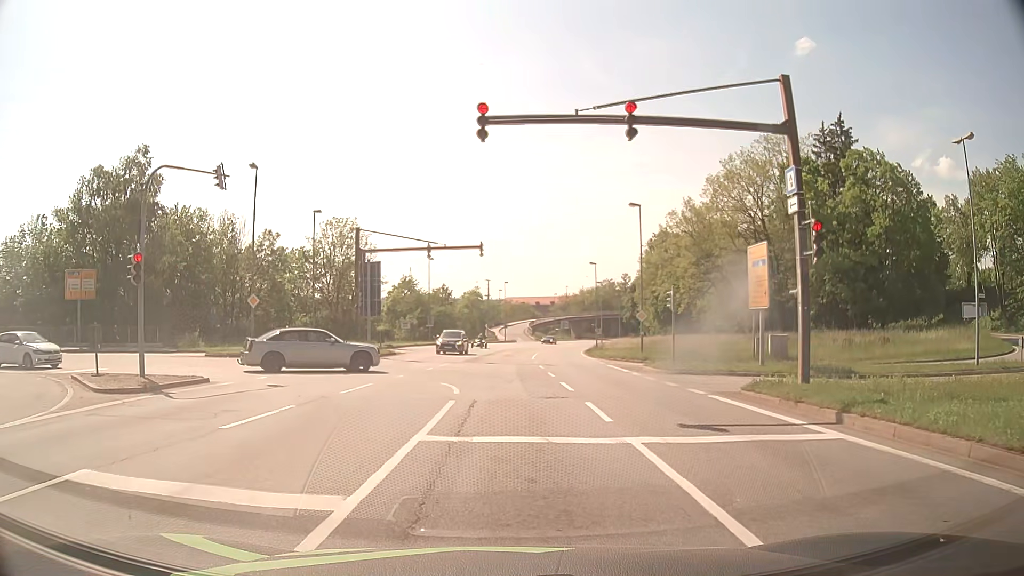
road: primary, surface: asphalt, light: Day
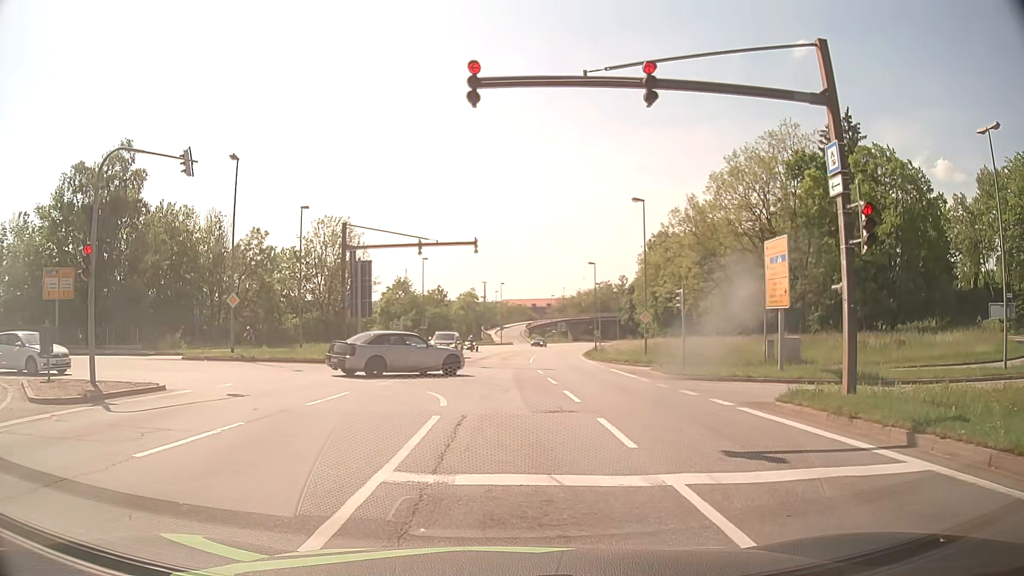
(0.0, +2.2) m; 0°
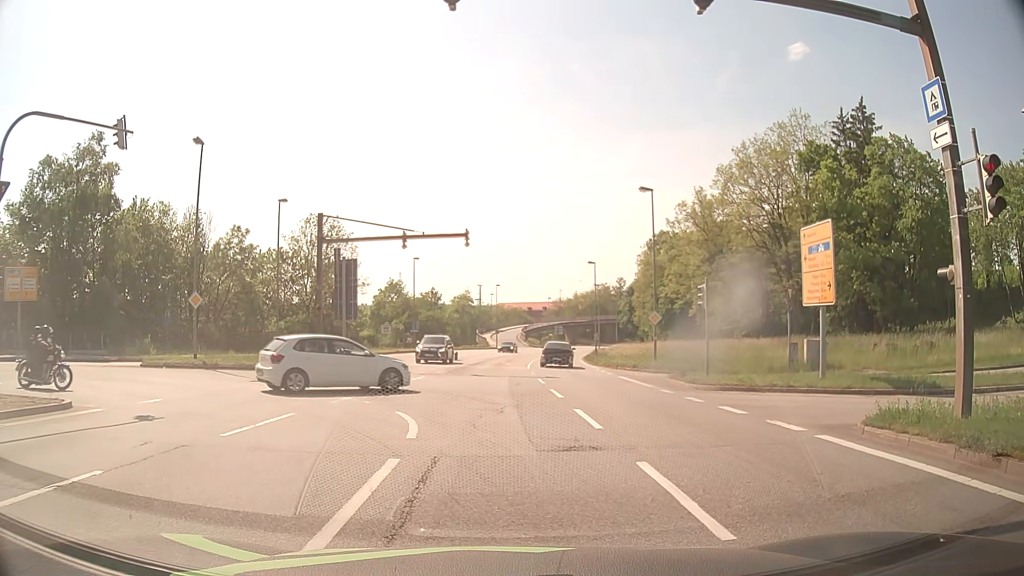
(+0.1, +3.6) m; -1°
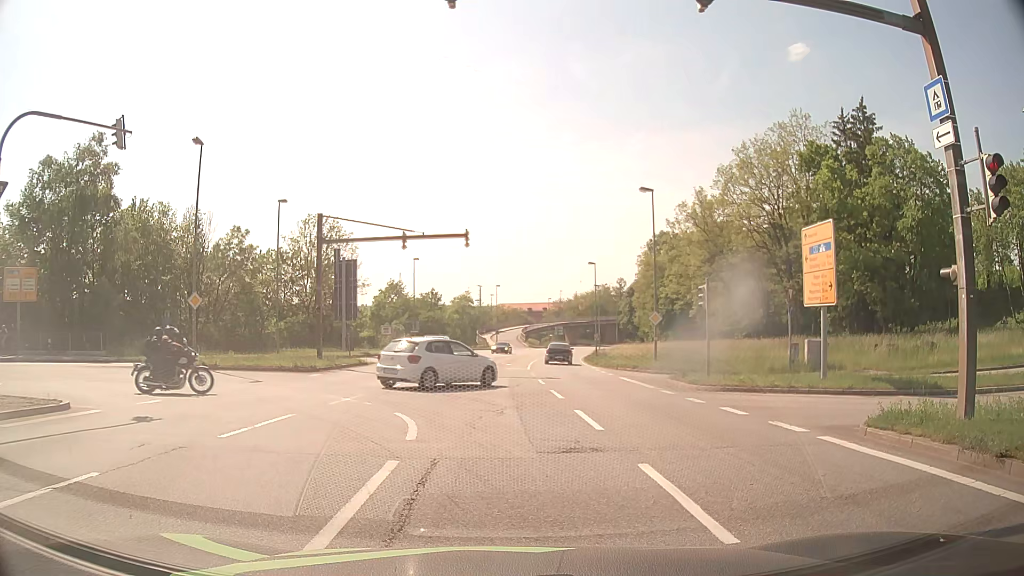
(0.0, +0.1) m; 0°
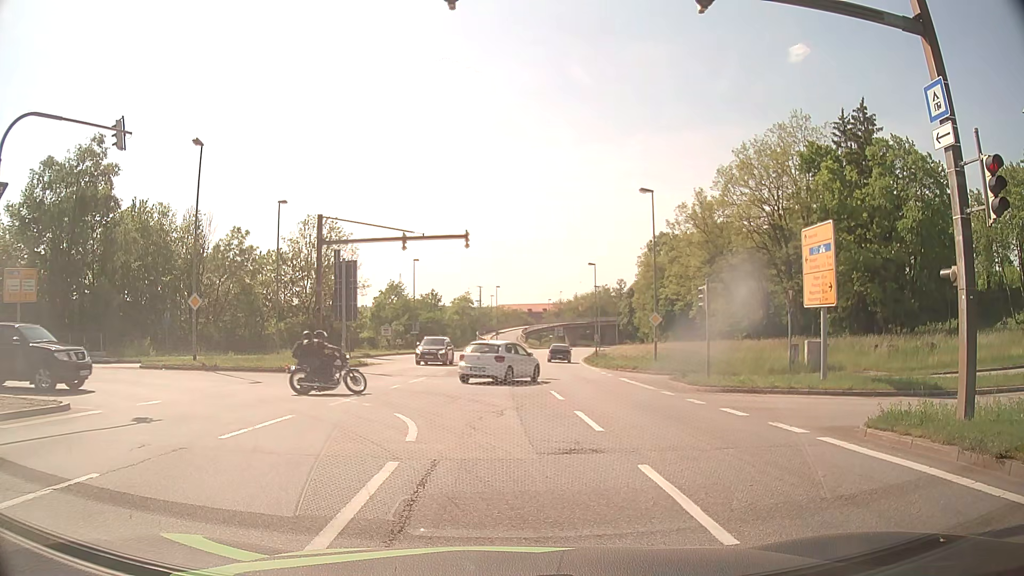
(0.0, 0.0) m; 0°
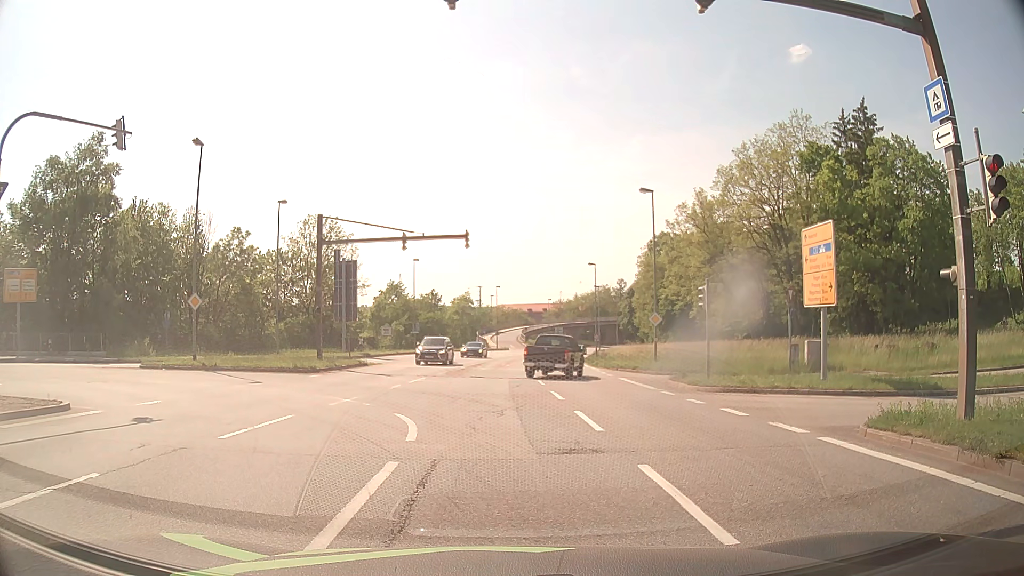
(0.0, 0.0) m; 0°
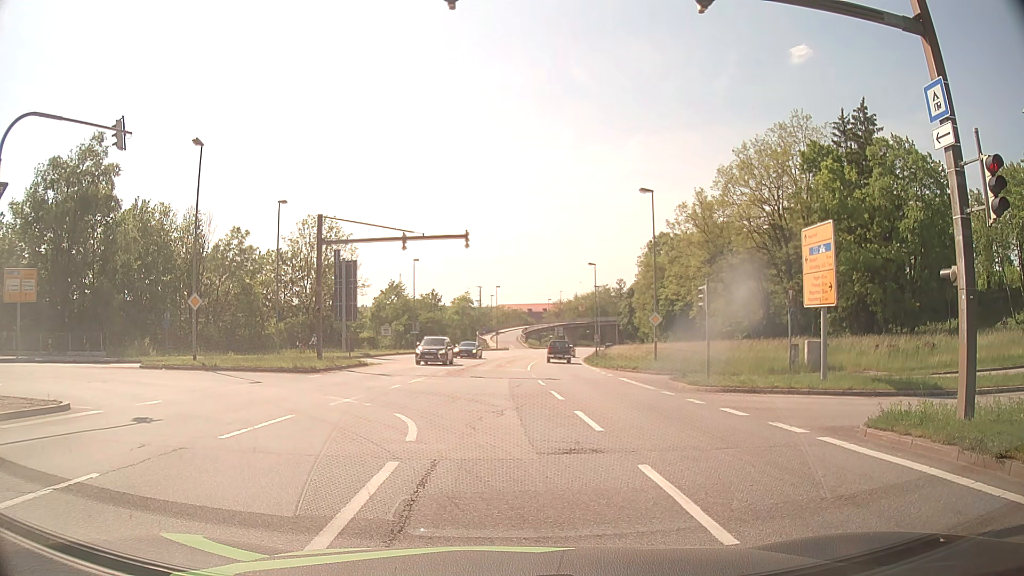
(0.0, 0.0) m; 0°
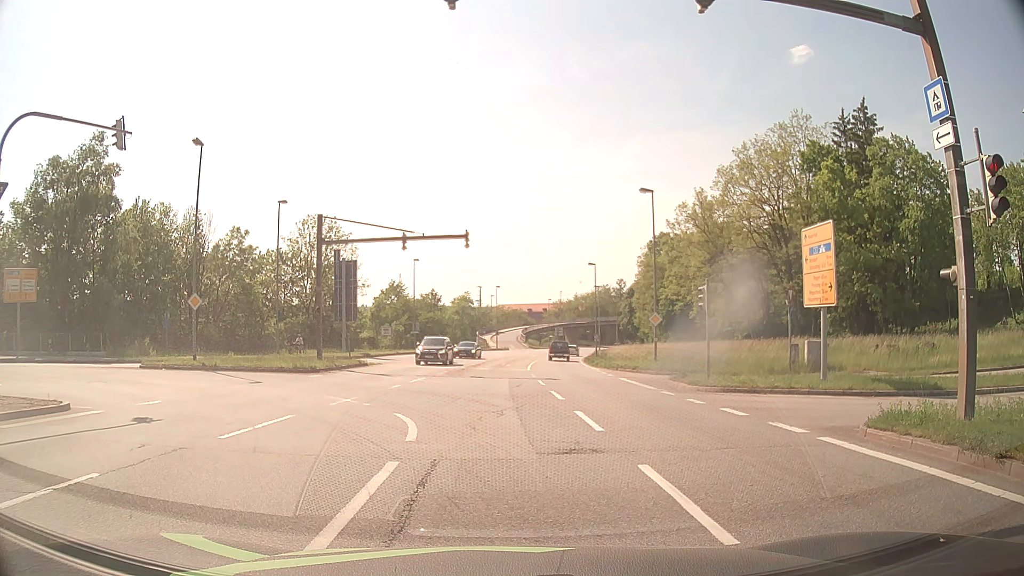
(0.0, 0.0) m; 0°
